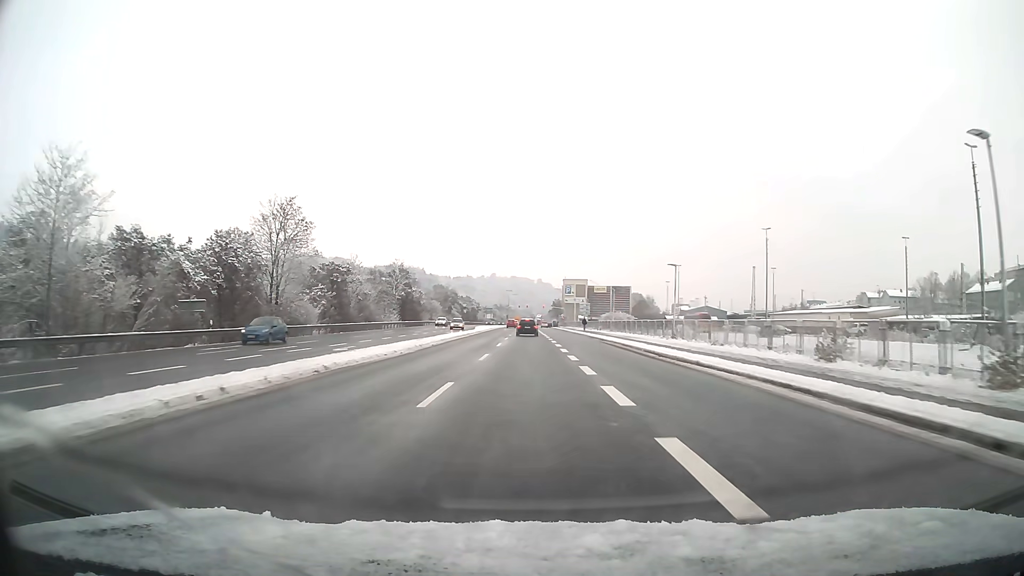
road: primary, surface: asphalt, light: Day
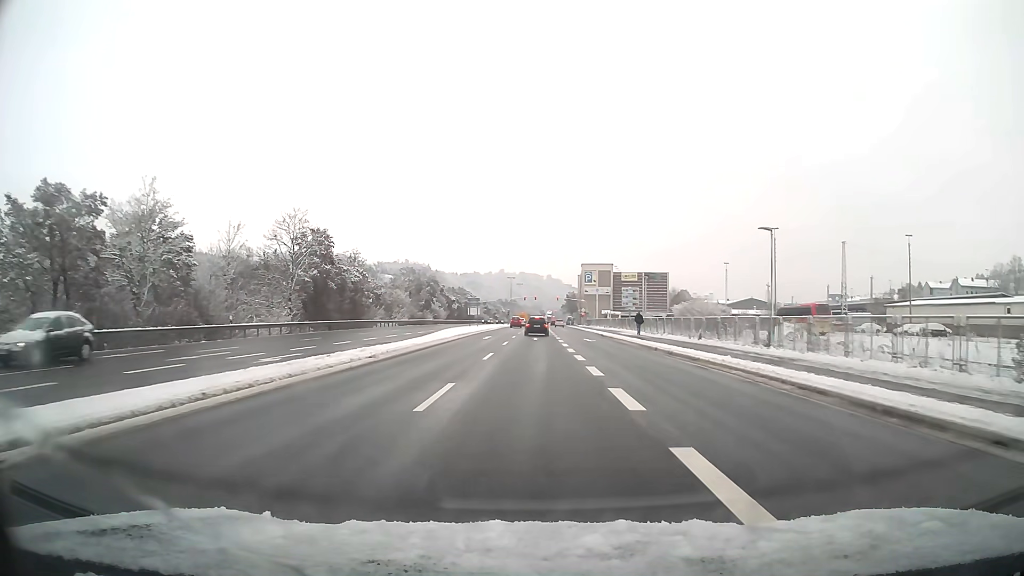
(-0.2, +48.3) m; -1°
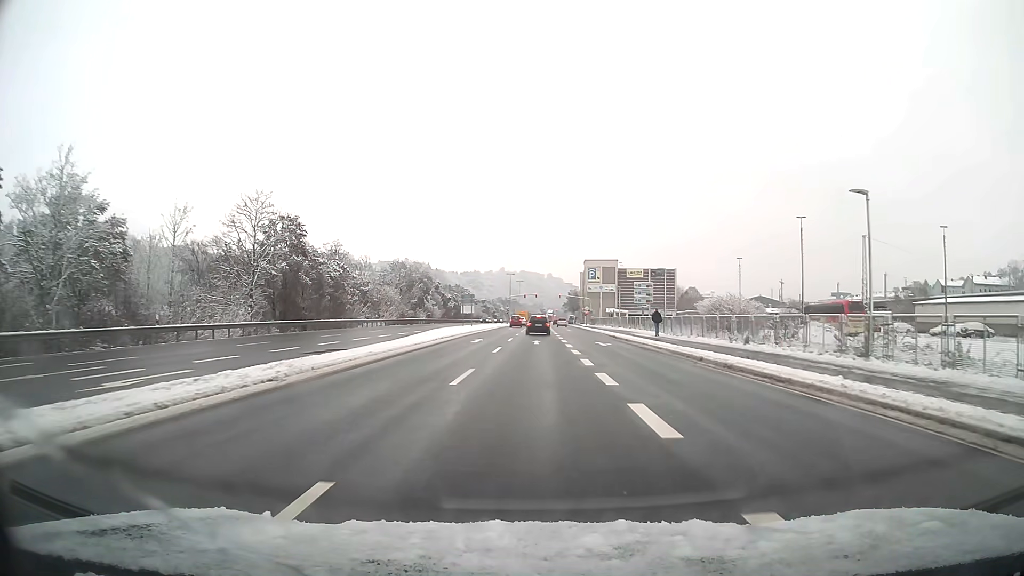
(0.0, +8.3) m; 0°
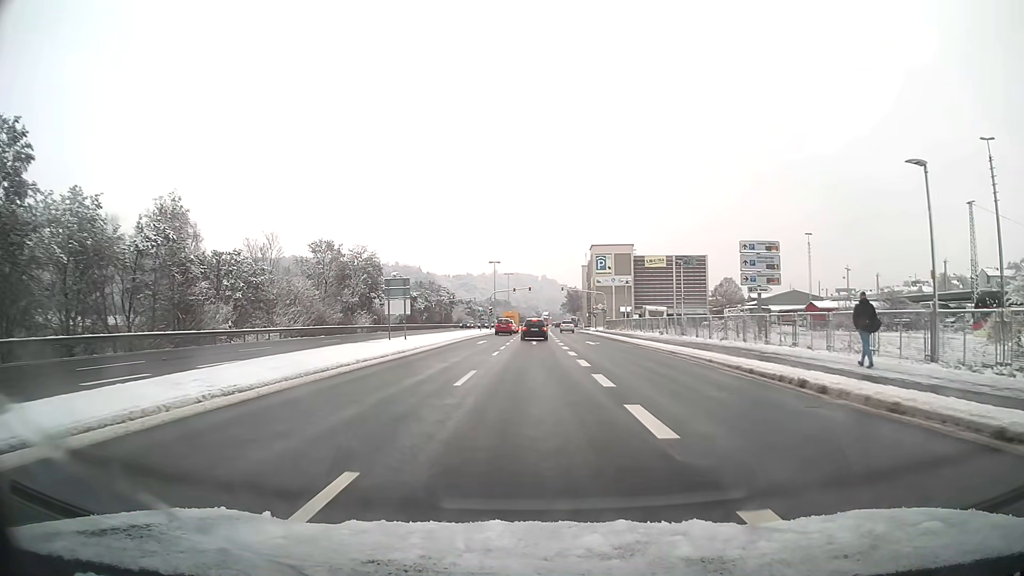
(+0.1, +35.1) m; 0°
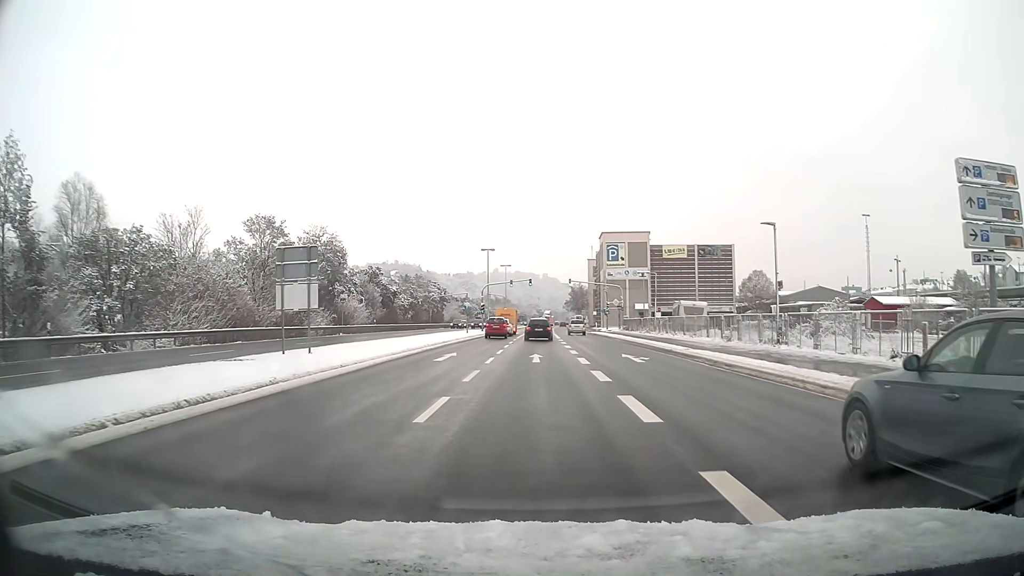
(0.0, +16.7) m; 0°
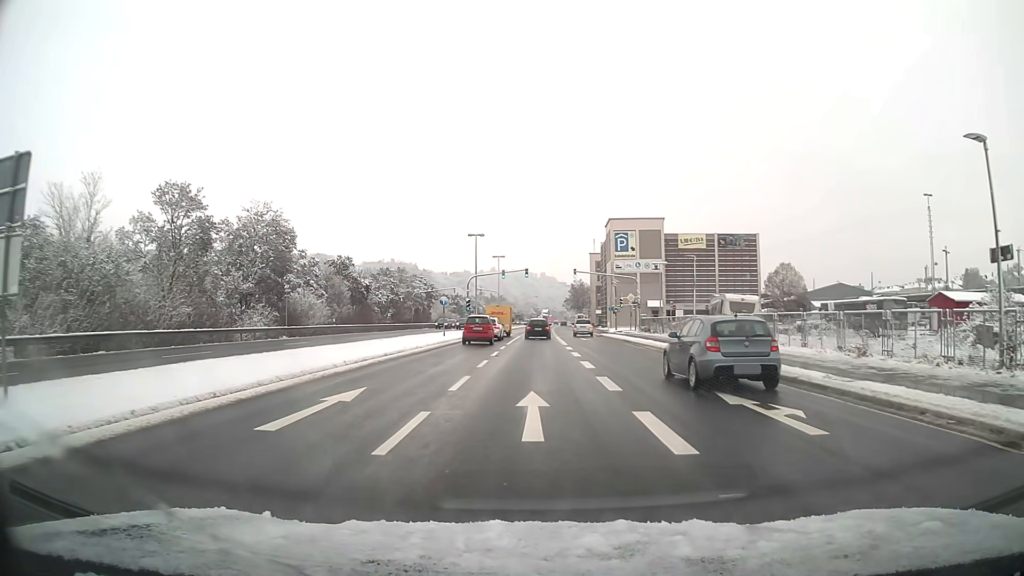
(0.0, +13.9) m; 0°
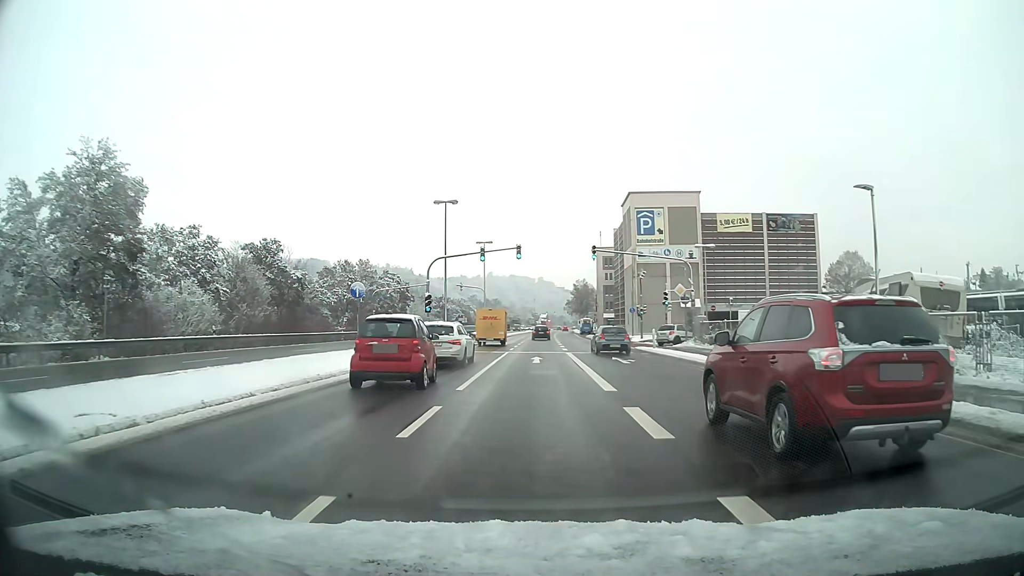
(0.0, +23.0) m; 0°
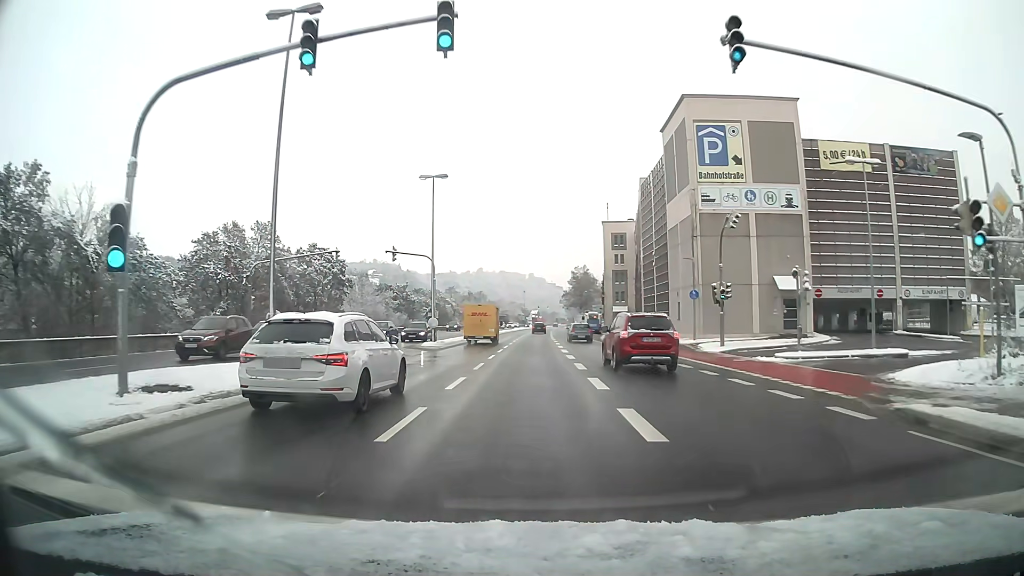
(+0.2, +31.4) m; +1°
